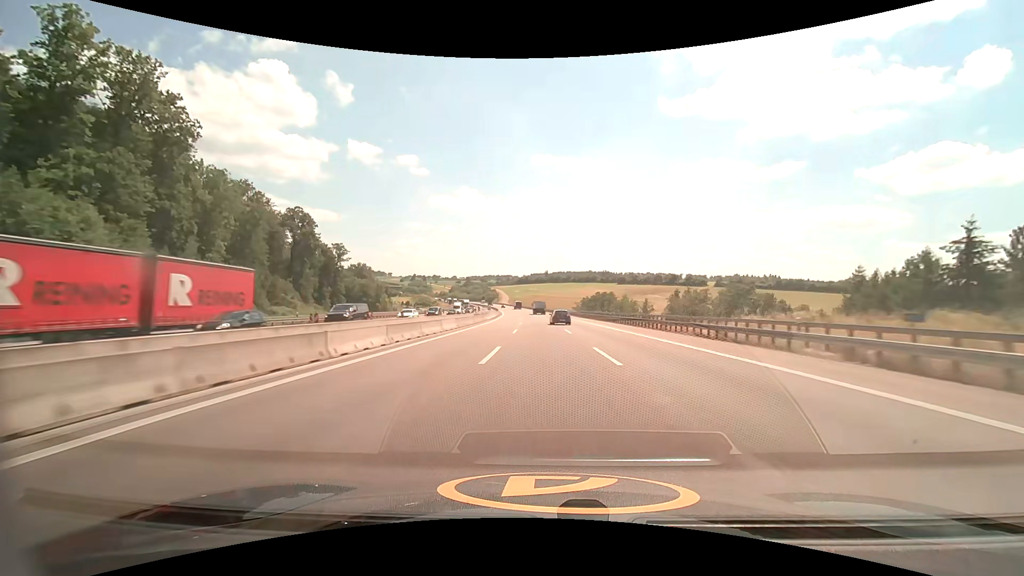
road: motorway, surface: asphalt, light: Day
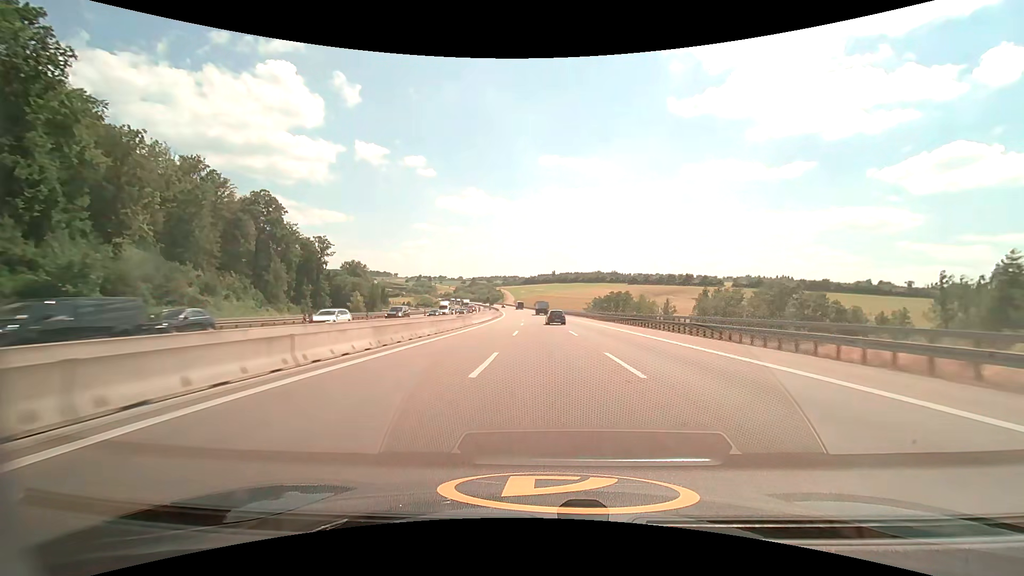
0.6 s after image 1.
(-0.1, +20.3) m; -1°
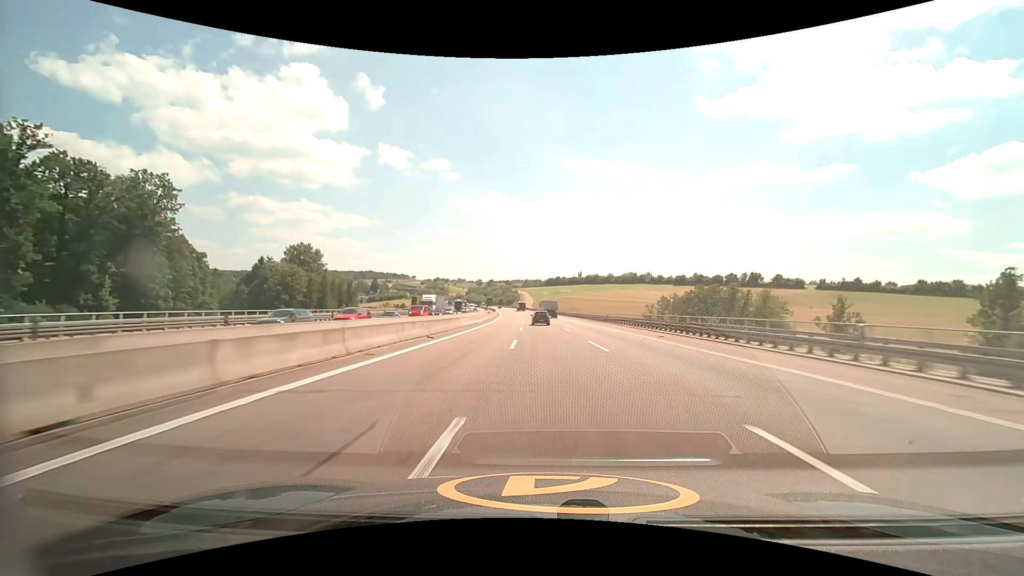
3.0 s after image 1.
(-2.0, +81.8) m; -3°
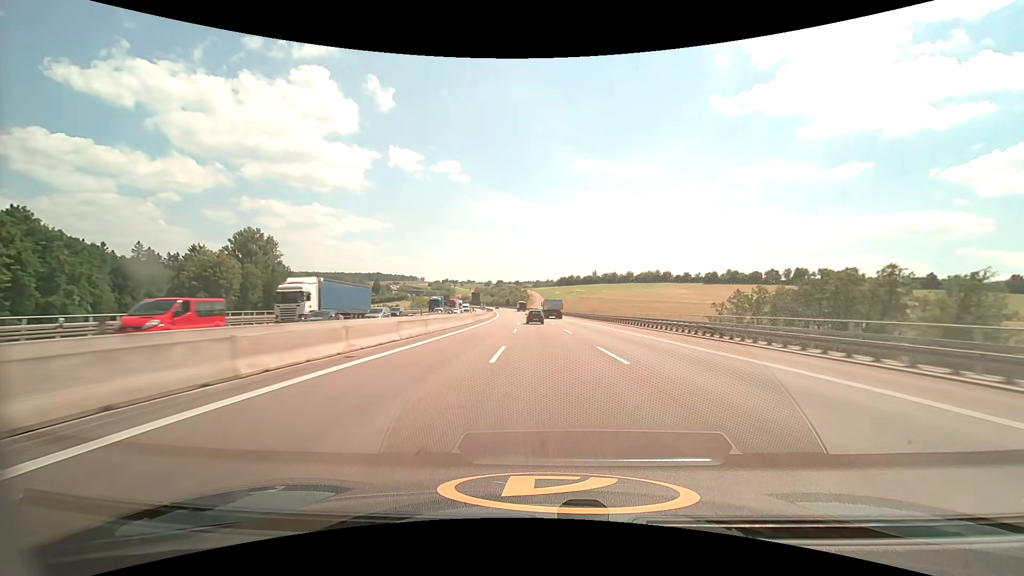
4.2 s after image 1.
(-0.4, +41.1) m; -1°
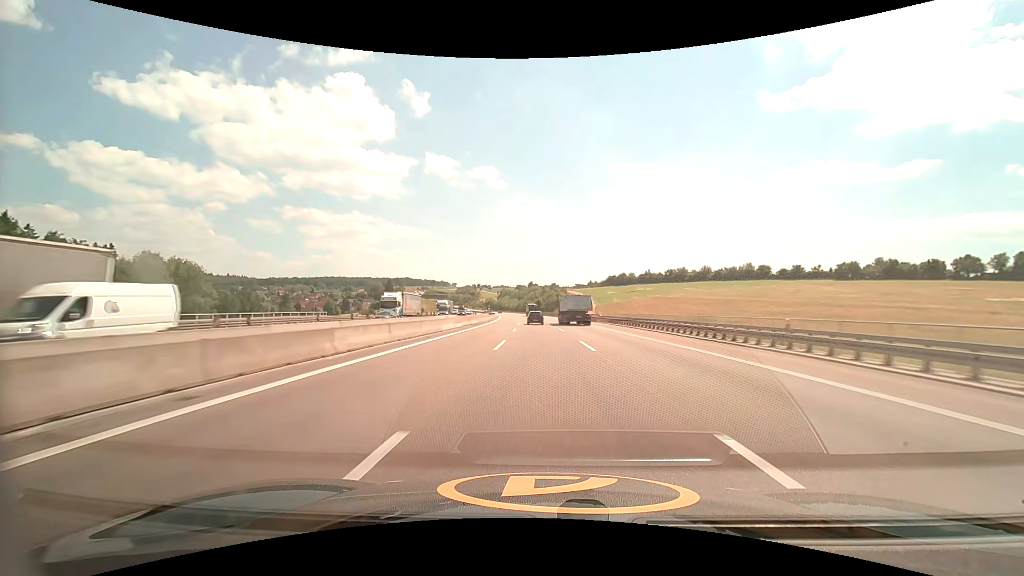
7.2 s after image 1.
(-3.8, +102.7) m; -4°
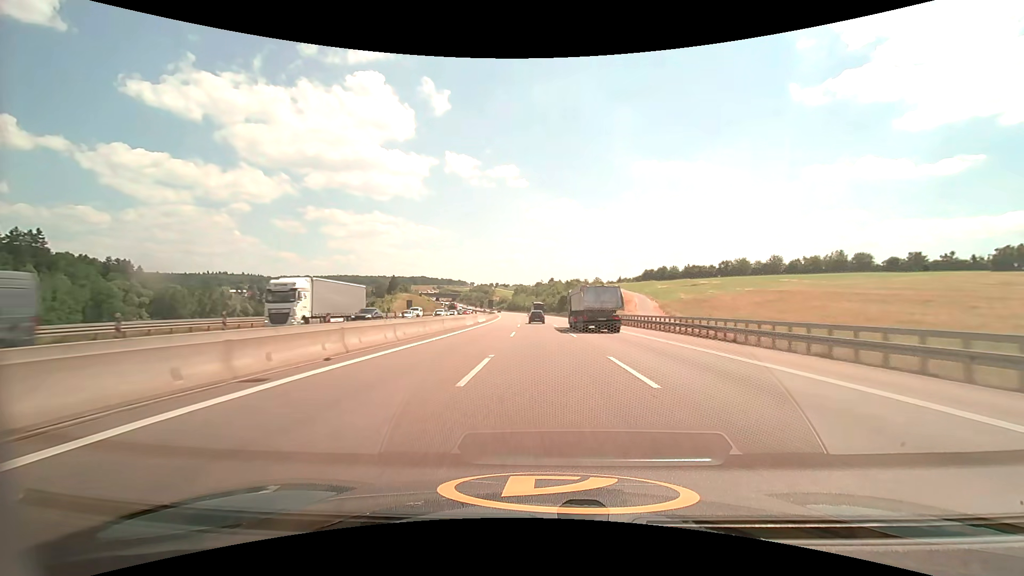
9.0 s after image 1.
(-1.3, +61.8) m; -2°
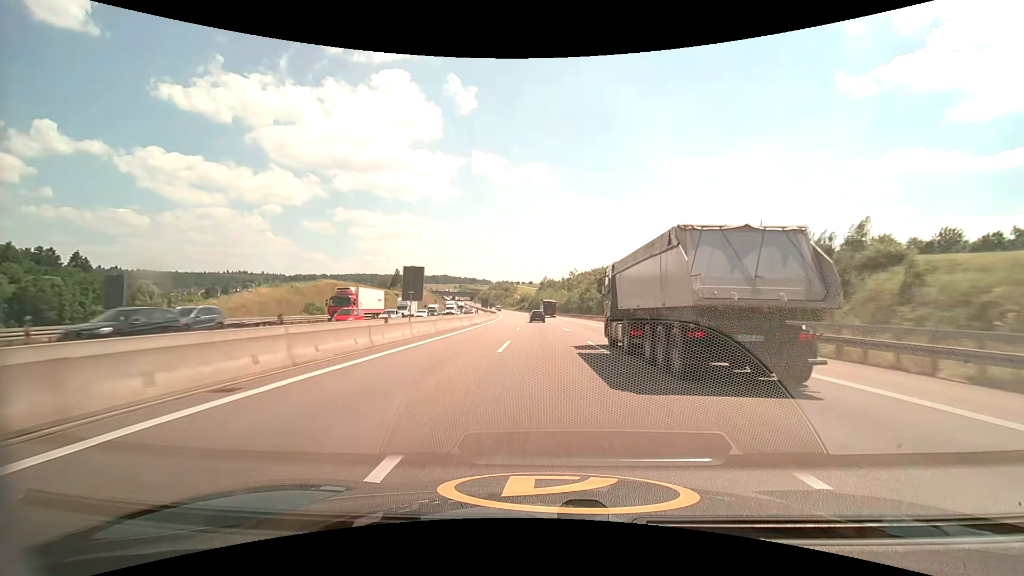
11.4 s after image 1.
(-2.3, +82.0) m; -3°
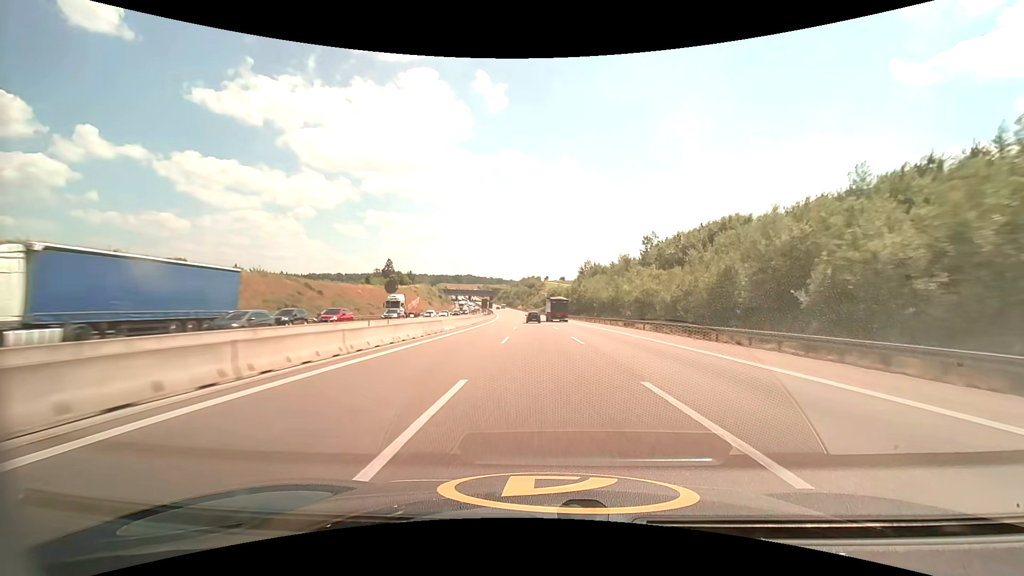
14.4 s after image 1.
(-3.2, +101.7) m; -4°
(0, +10) (0, +20) (0, +30) (-1, +40) (-1, +50) (-1, +60) (-2, +70) (-2, +80) (-3, +90) (-4, +100) m
